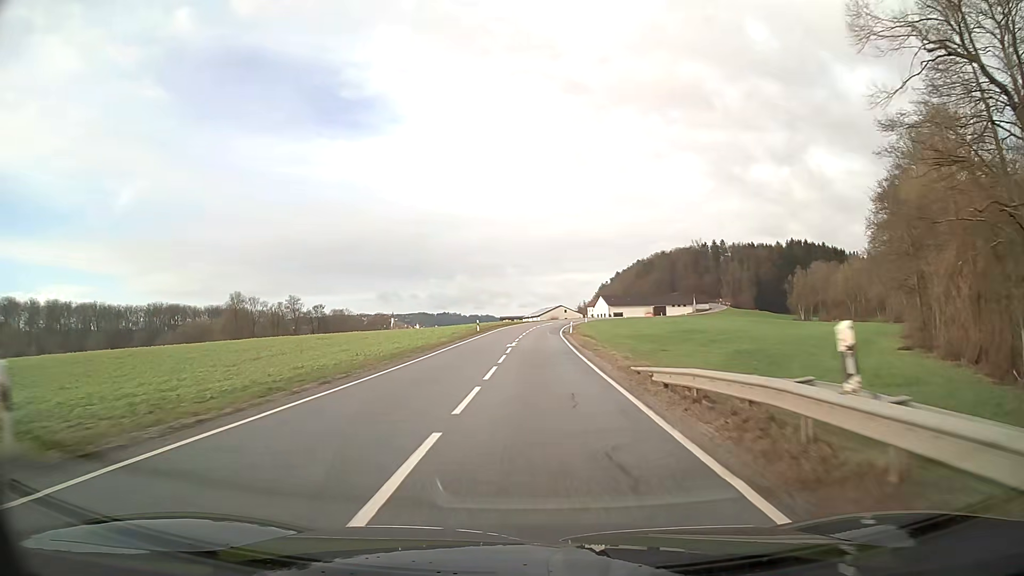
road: secondary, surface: asphalt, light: Day
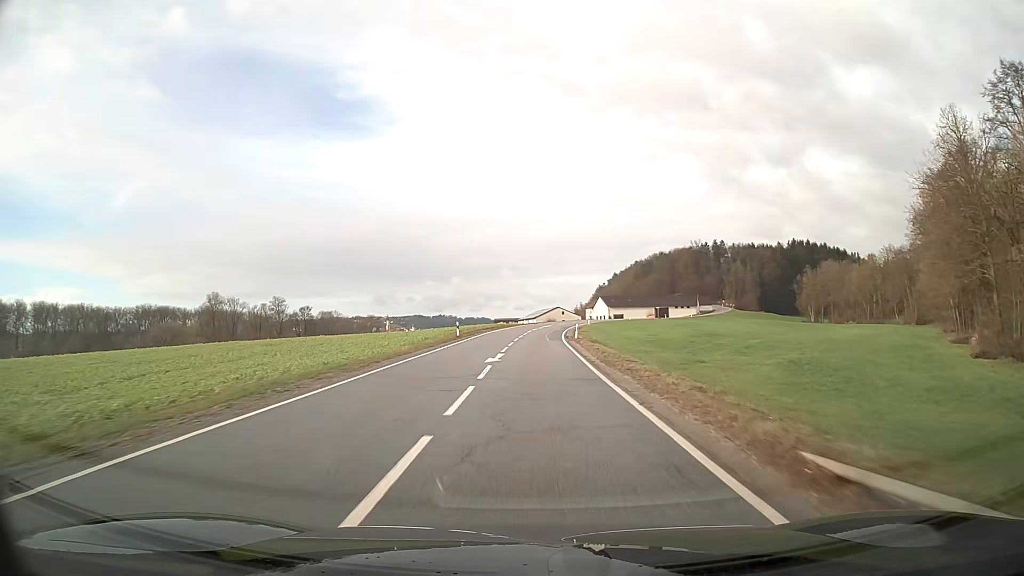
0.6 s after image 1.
(0.0, +12.2) m; 0°
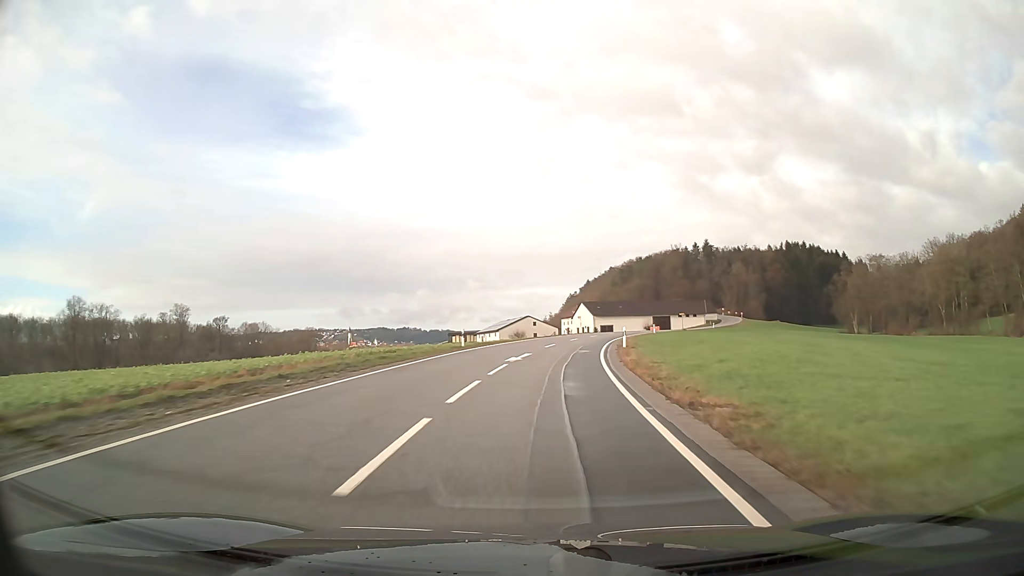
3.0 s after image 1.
(+1.1, +51.9) m; +4°
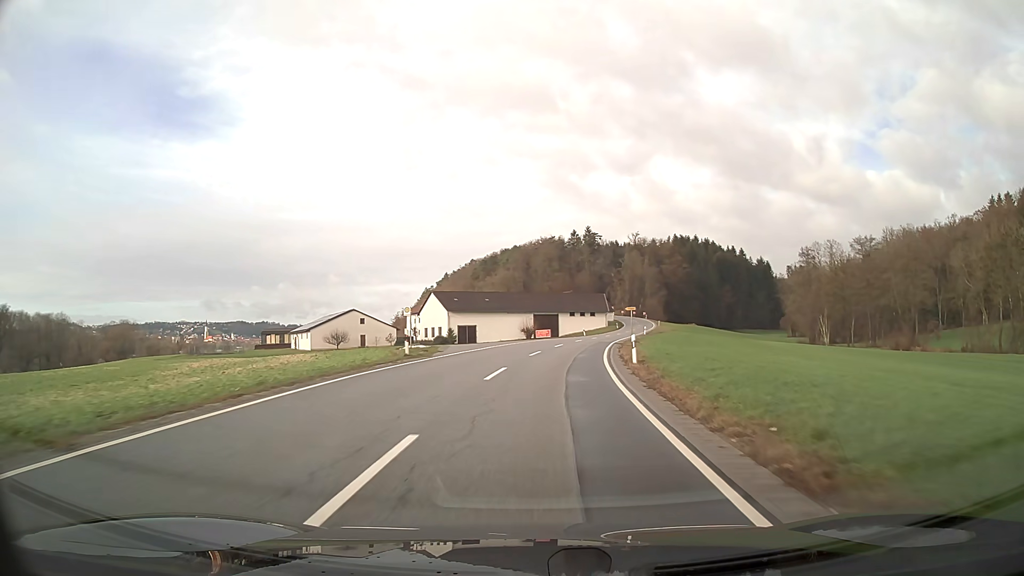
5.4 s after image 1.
(+5.4, +53.3) m; +12°
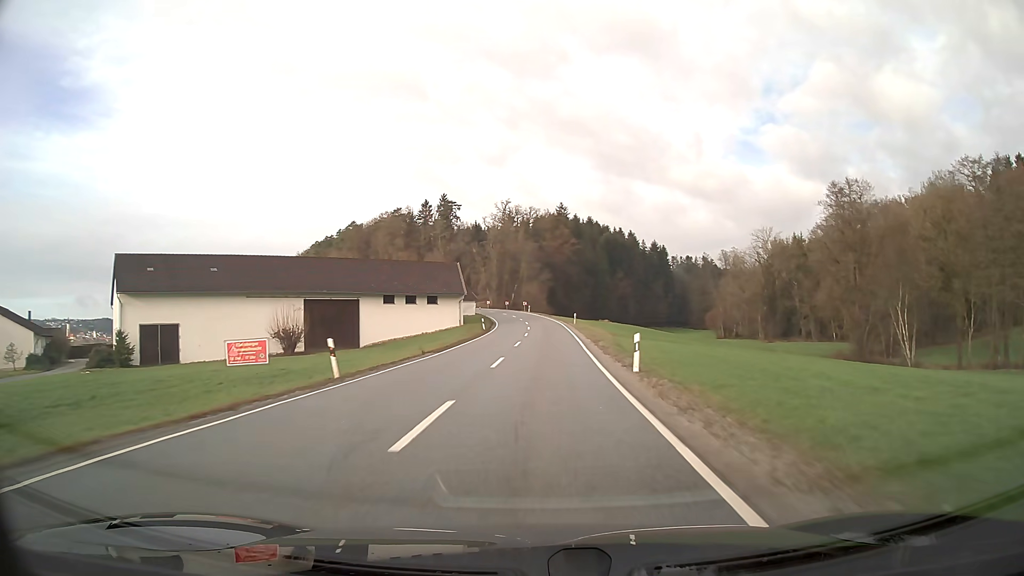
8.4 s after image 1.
(+7.2, +66.0) m; +11°
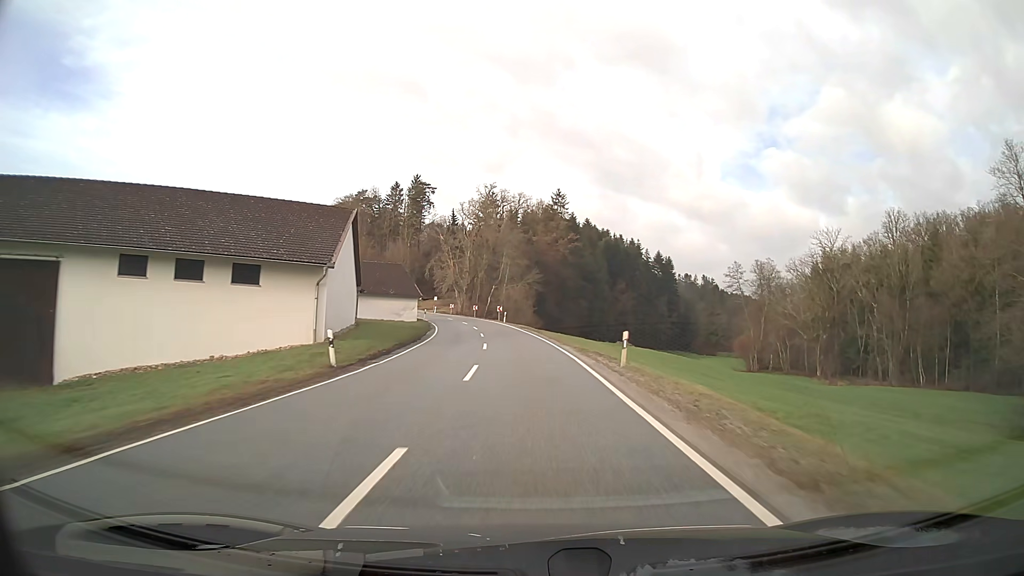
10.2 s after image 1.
(+0.4, +39.1) m; 0°
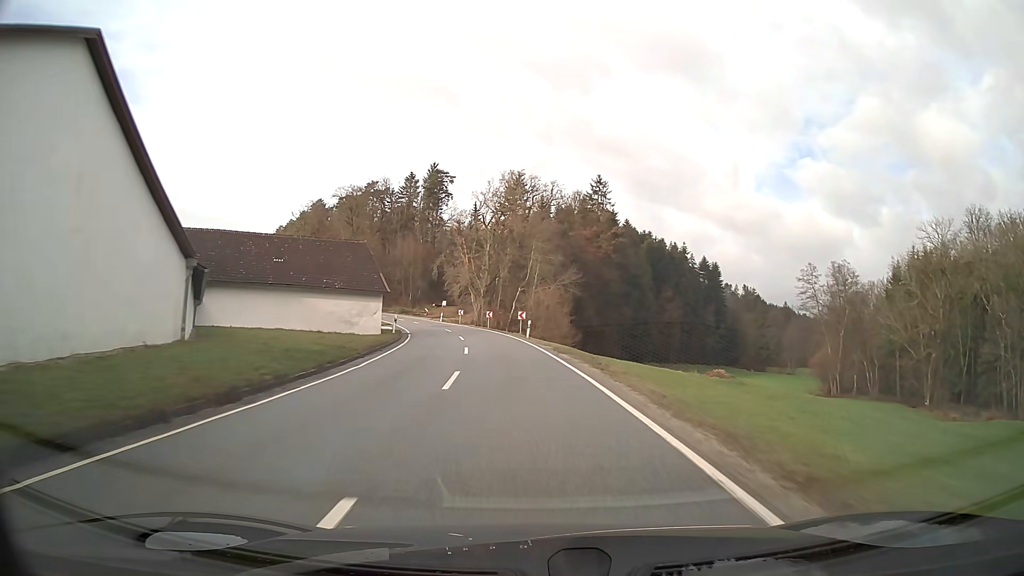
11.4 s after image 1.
(-0.6, +25.4) m; -3°
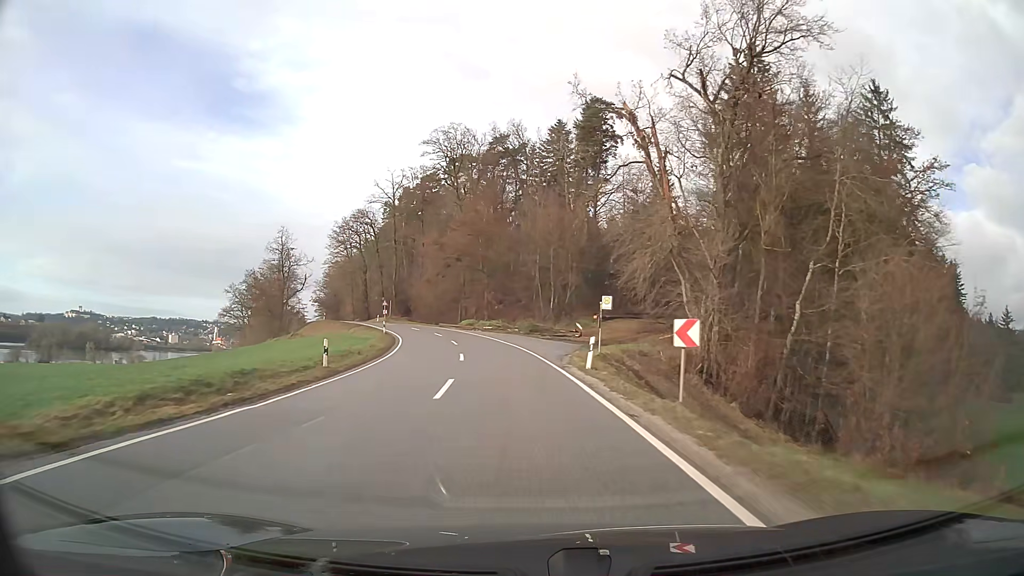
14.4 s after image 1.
(-7.5, +59.7) m; -15°
